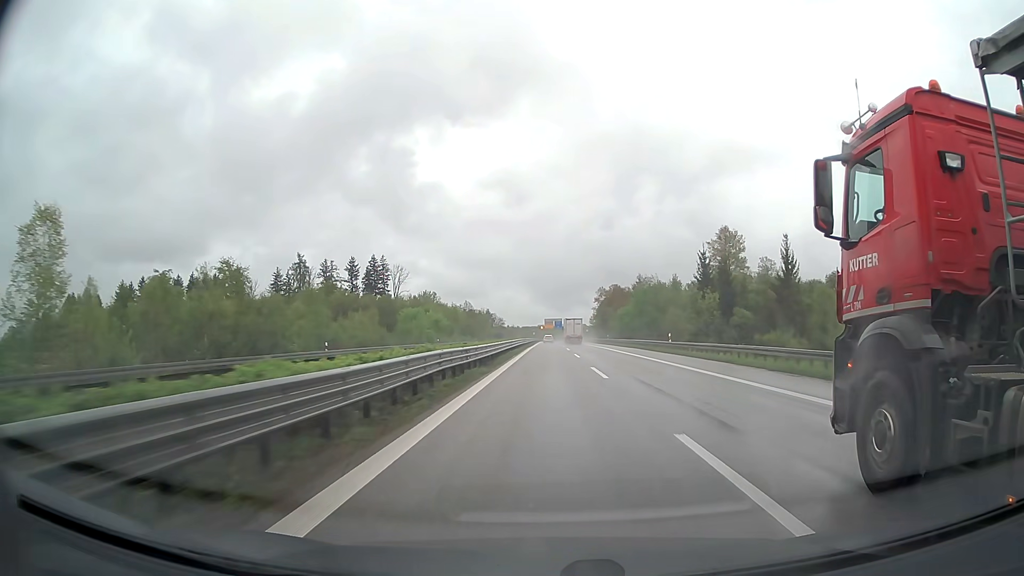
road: trunk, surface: asphalt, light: Day
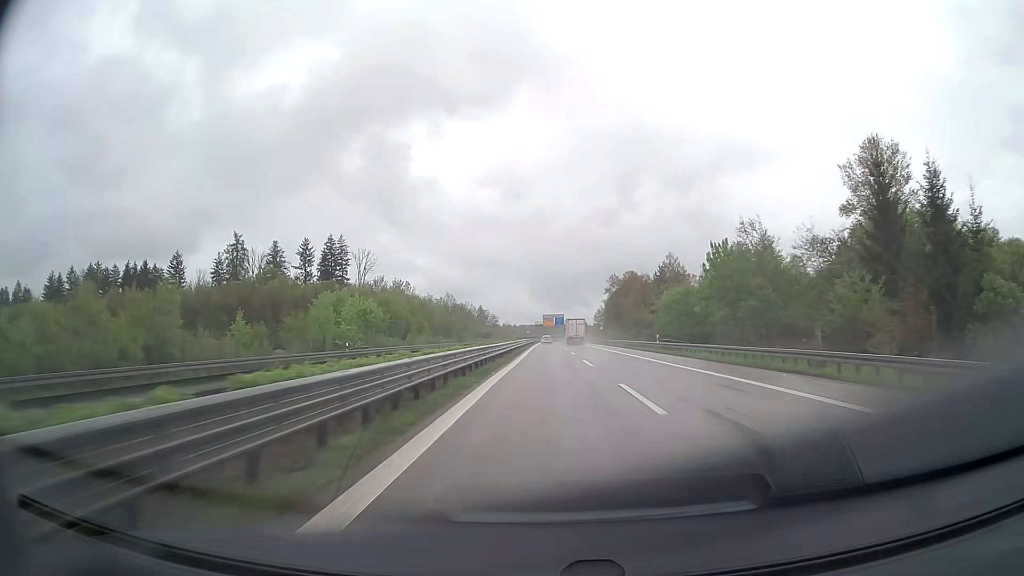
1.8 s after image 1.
(0.0, +44.9) m; 0°
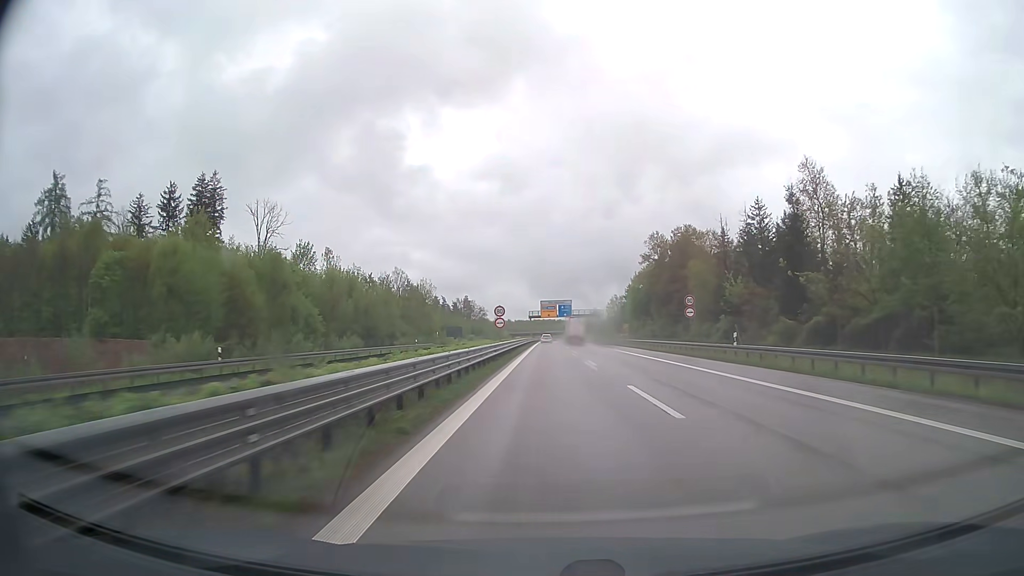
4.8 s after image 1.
(-0.1, +72.3) m; 0°
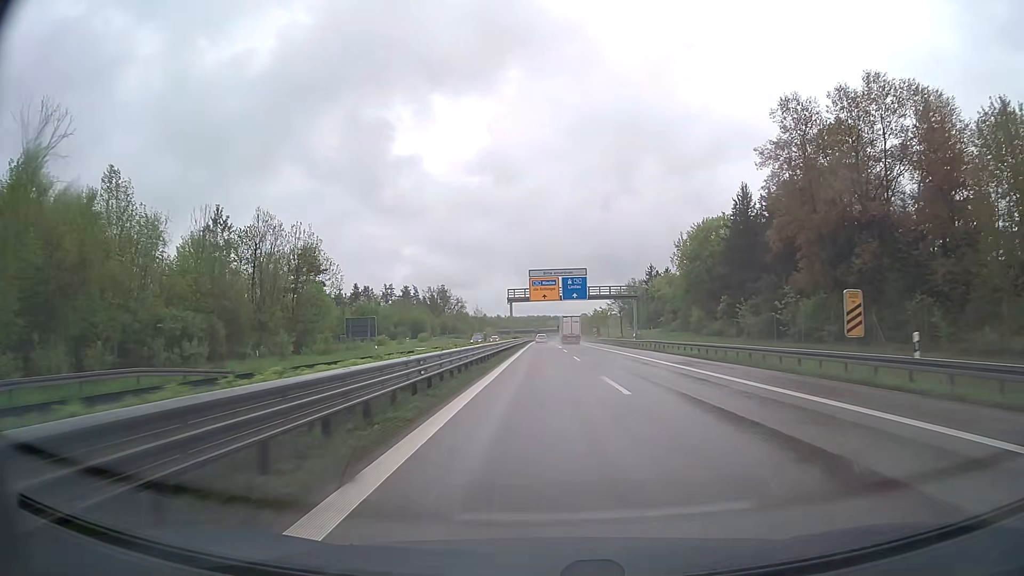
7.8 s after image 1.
(+0.1, +67.3) m; 0°
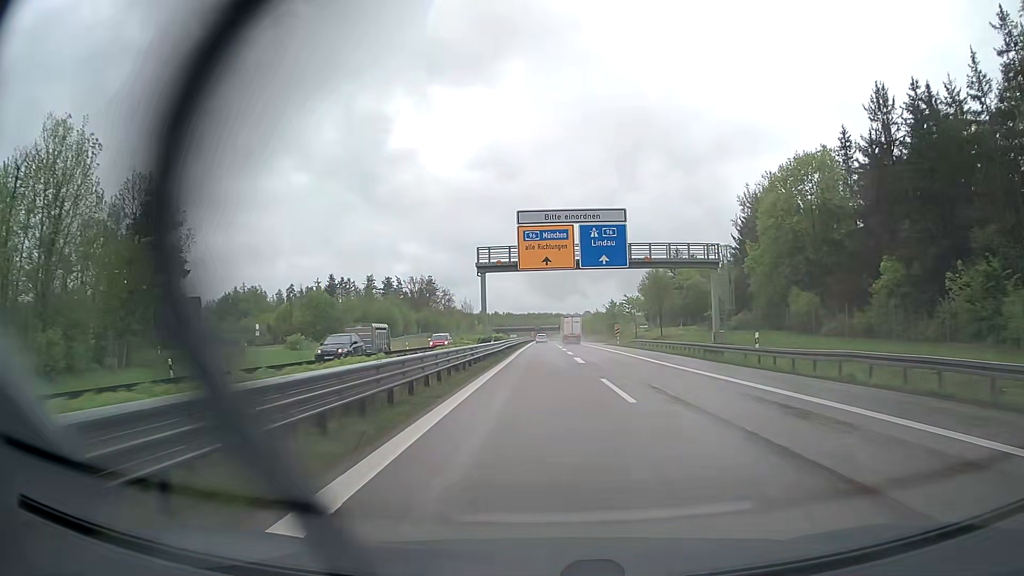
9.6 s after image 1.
(0.0, +37.7) m; 0°
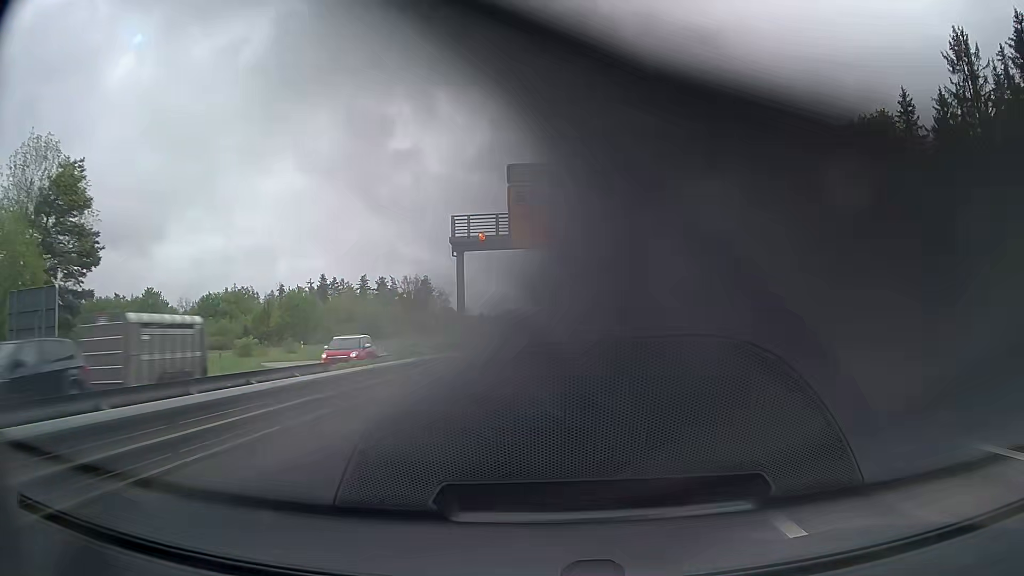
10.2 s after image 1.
(-0.1, +12.3) m; 0°
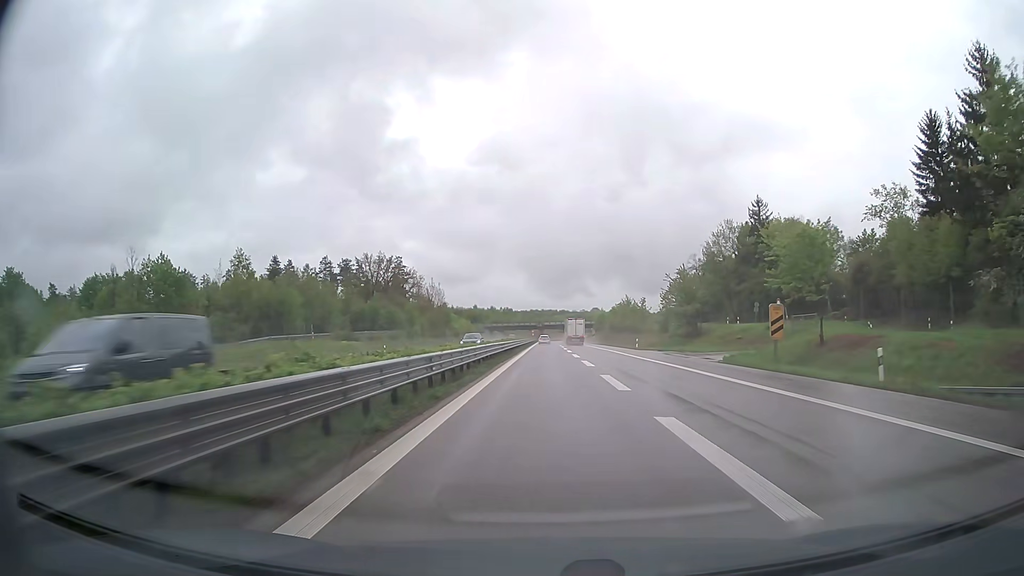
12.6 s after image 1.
(-0.1, +50.2) m; 0°
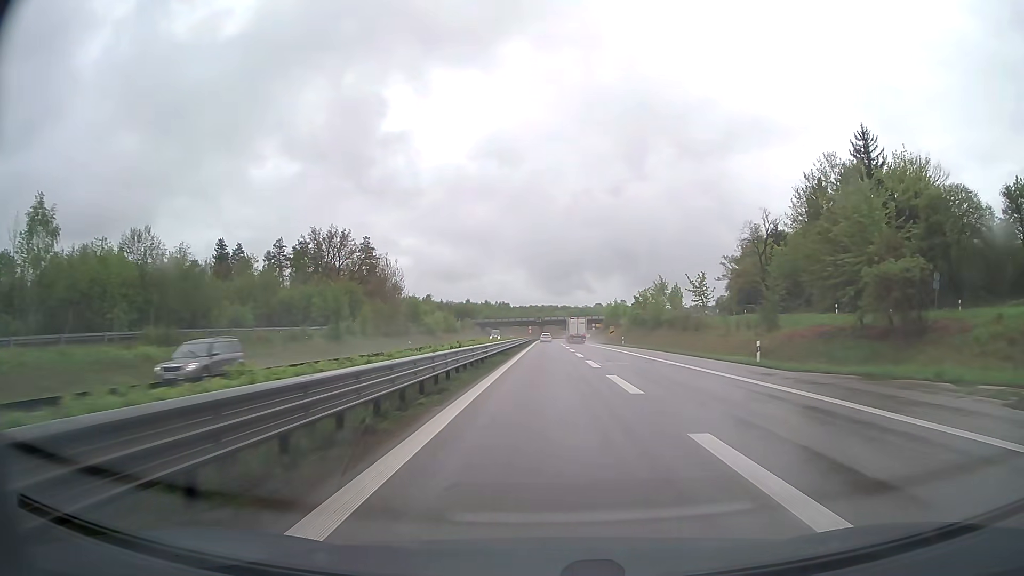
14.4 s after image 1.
(-0.1, +37.8) m; 0°
(0, +10) (0, +20) (0, +30) (0, +40) (0, +50) (0, +60) (0, +70) (0, +80) (0, +90) (0, +100) m
